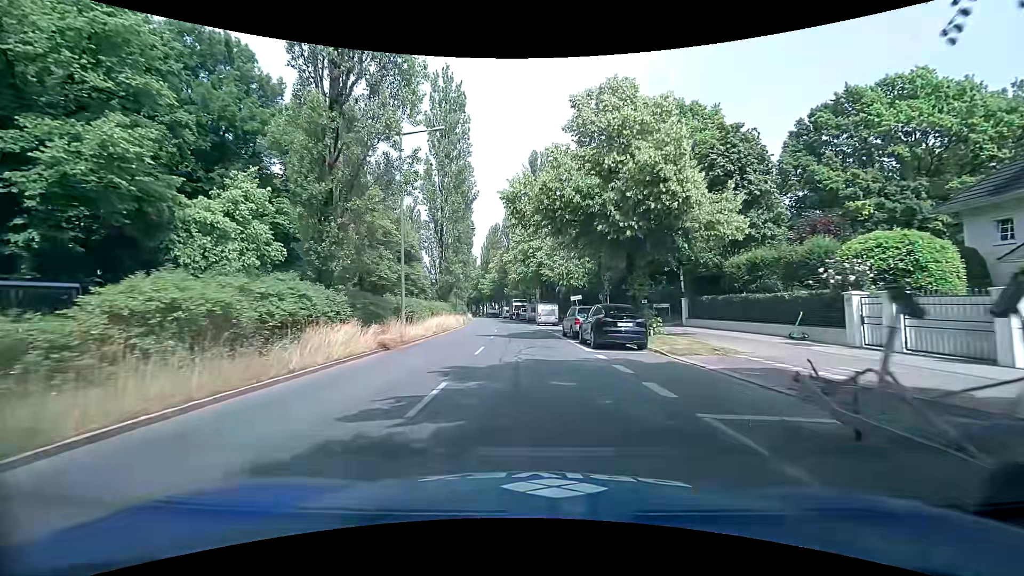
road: secondary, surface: asphalt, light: Day
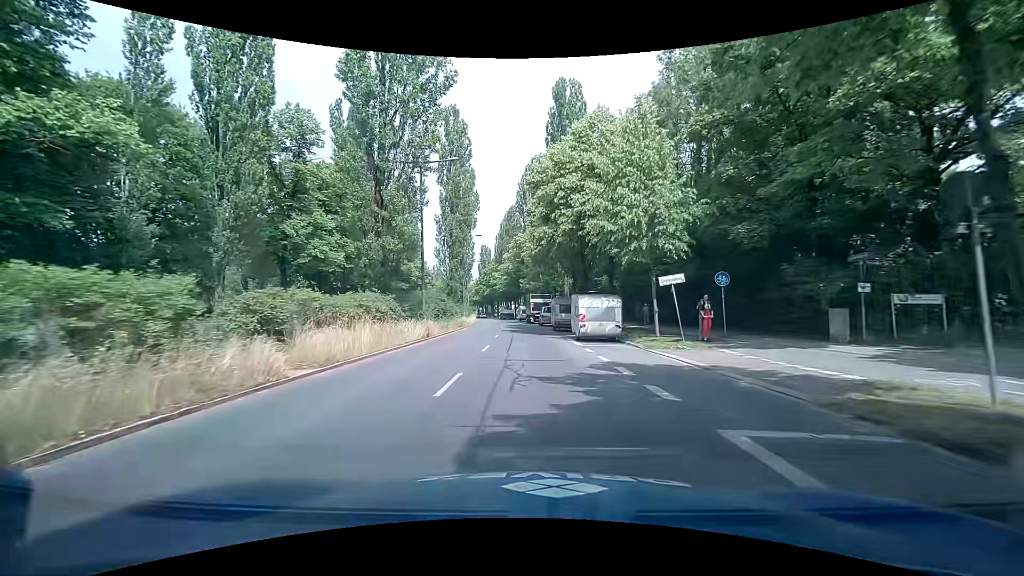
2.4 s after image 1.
(-1.5, +25.3) m; -4°
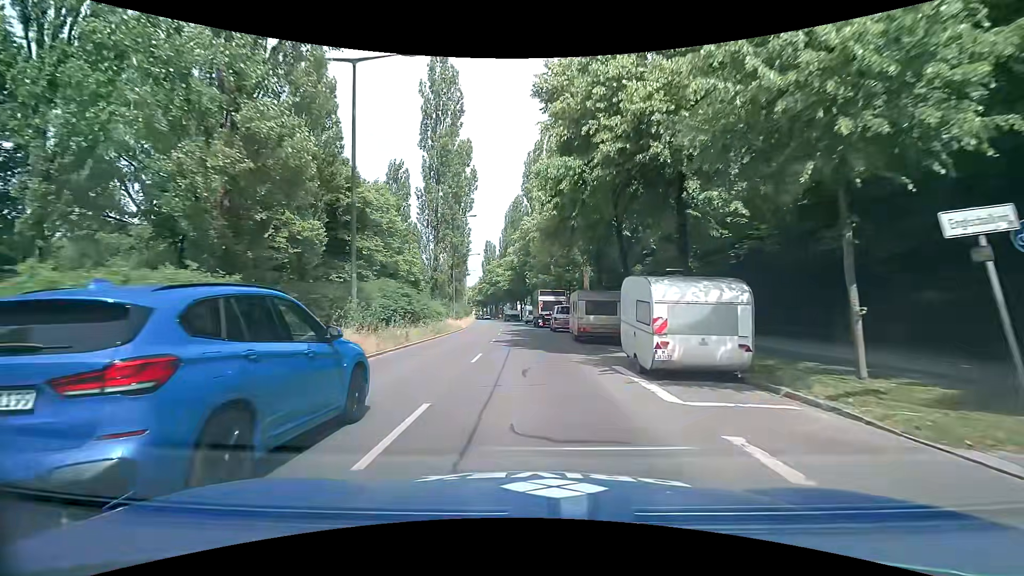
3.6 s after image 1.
(-0.3, +12.8) m; -2°
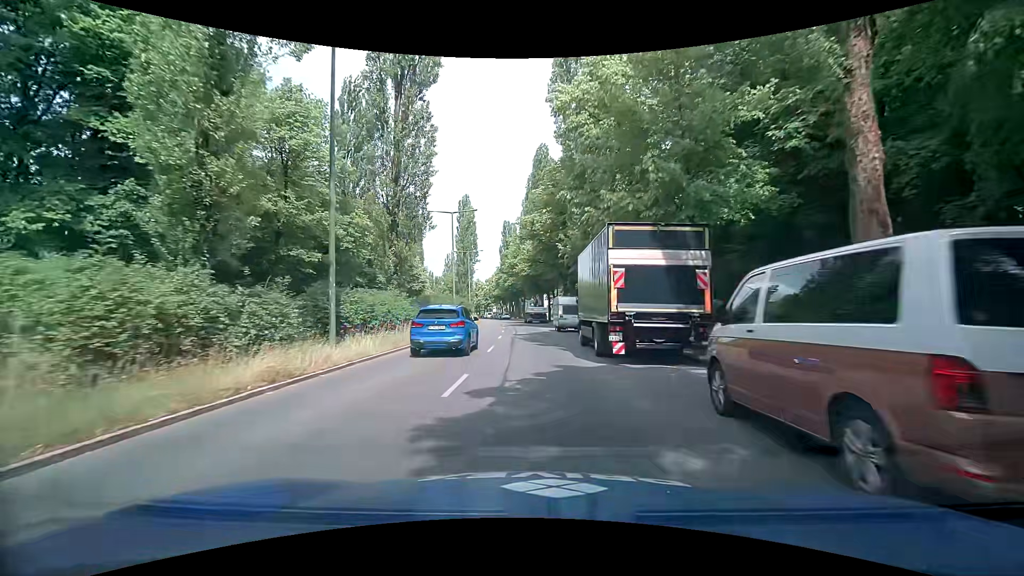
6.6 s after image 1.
(-0.4, +32.6) m; -3°
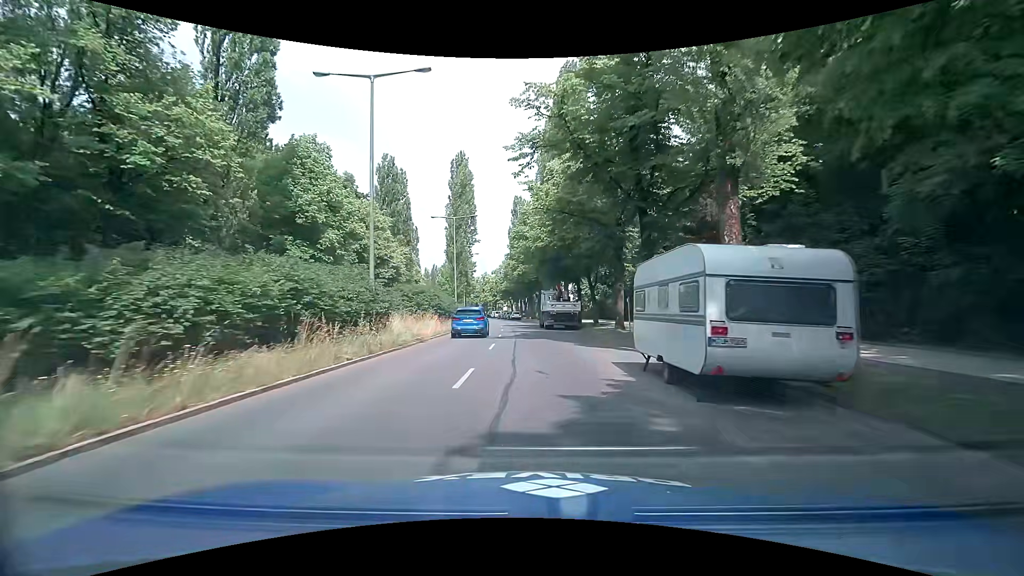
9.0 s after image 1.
(-0.4, +26.3) m; -1°
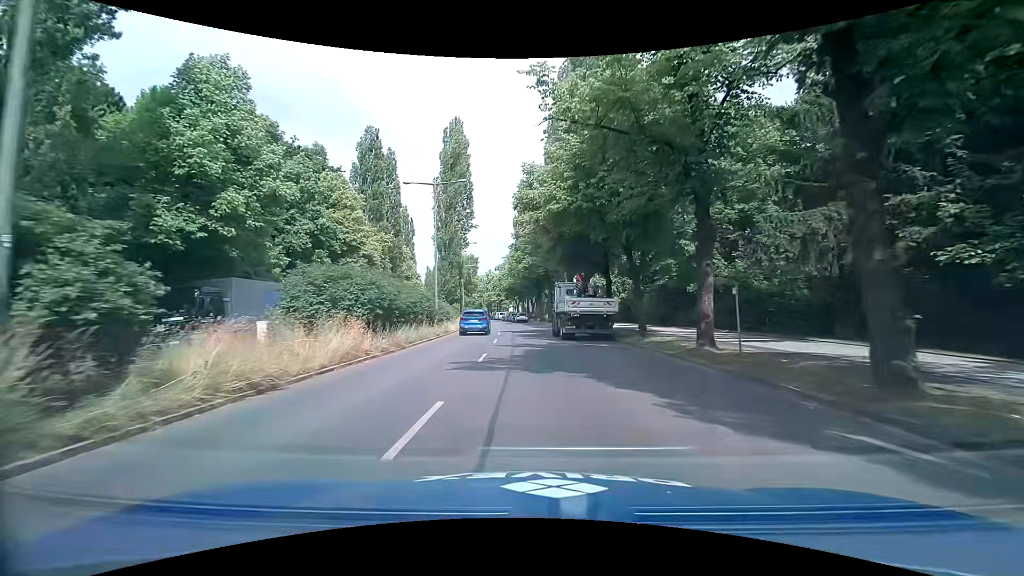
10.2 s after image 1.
(-0.1, +13.4) m; -2°
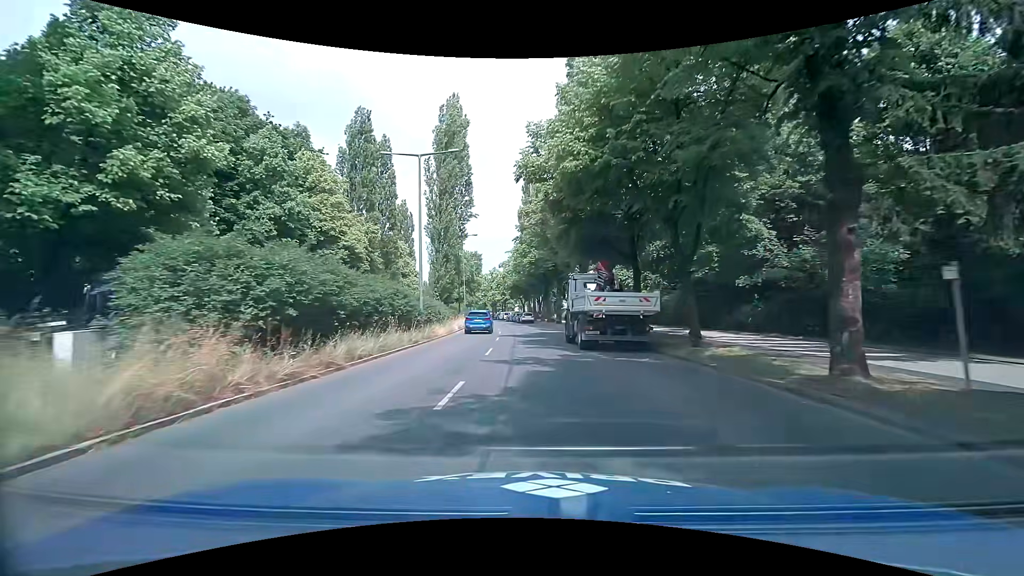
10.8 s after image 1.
(-0.1, +6.7) m; 0°
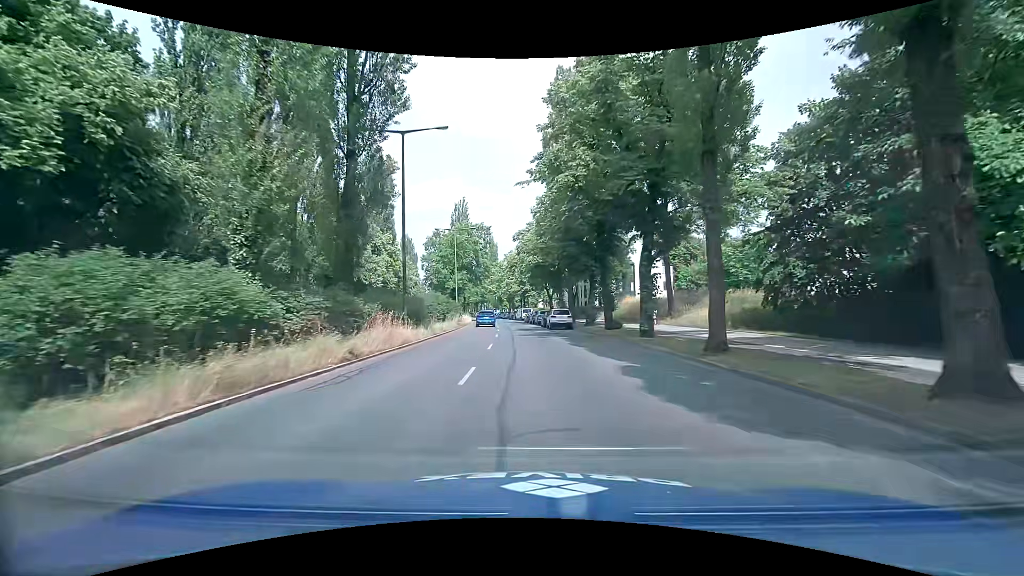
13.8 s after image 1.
(-1.2, +33.9) m; -2°
(0, +10) (-1, +20) (-1, +30) (-2, +40) (-3, +50) (-4, +60) (-5, +70) (-6, +80) (-7, +90) (-9, +99) m
